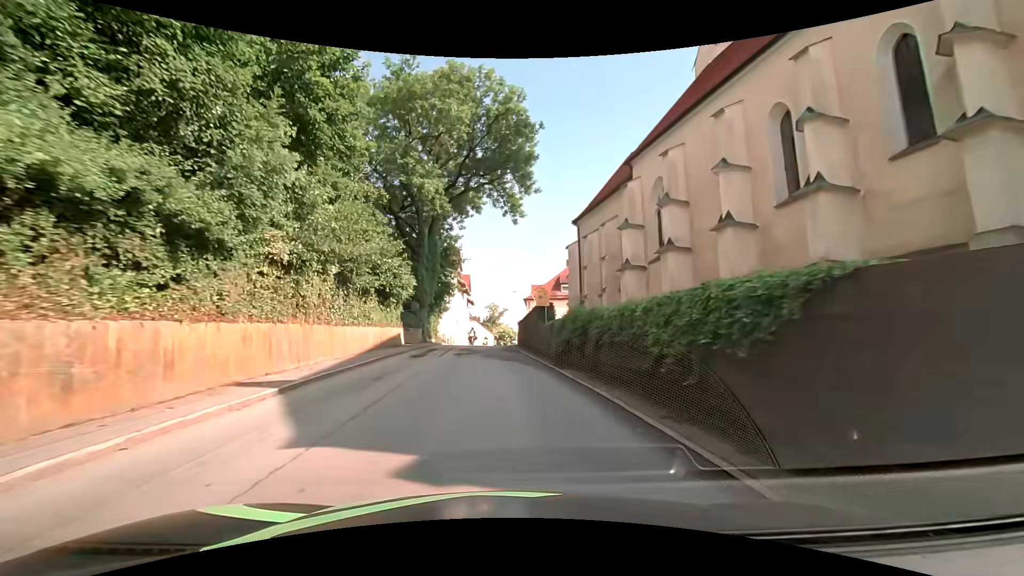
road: secondary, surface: asphalt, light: Day
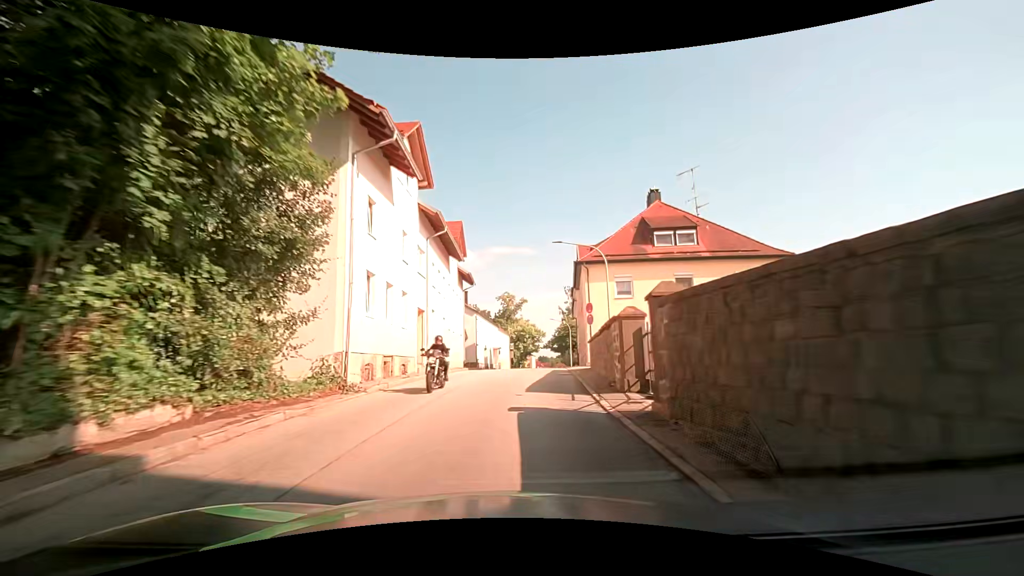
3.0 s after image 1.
(-1.7, +36.9) m; -3°
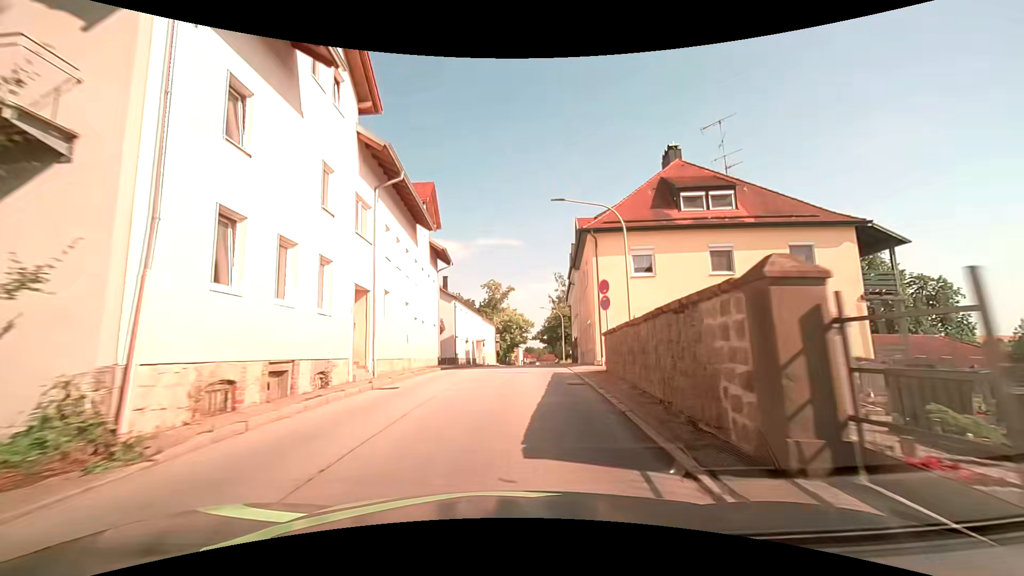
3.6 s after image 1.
(+0.2, +7.6) m; +2°
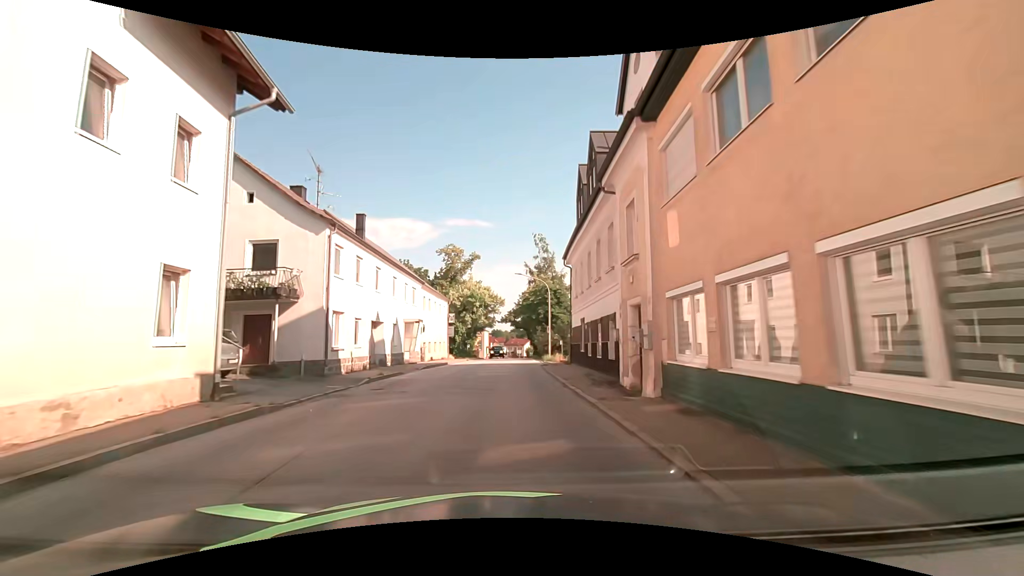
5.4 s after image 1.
(+0.7, +23.1) m; +4°
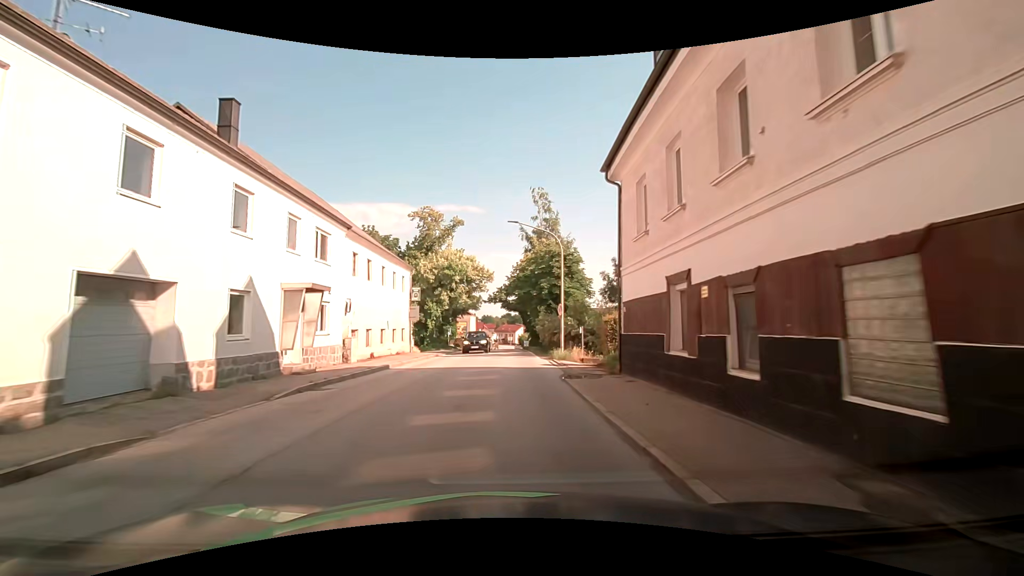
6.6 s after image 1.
(+0.1, +15.7) m; +2°
